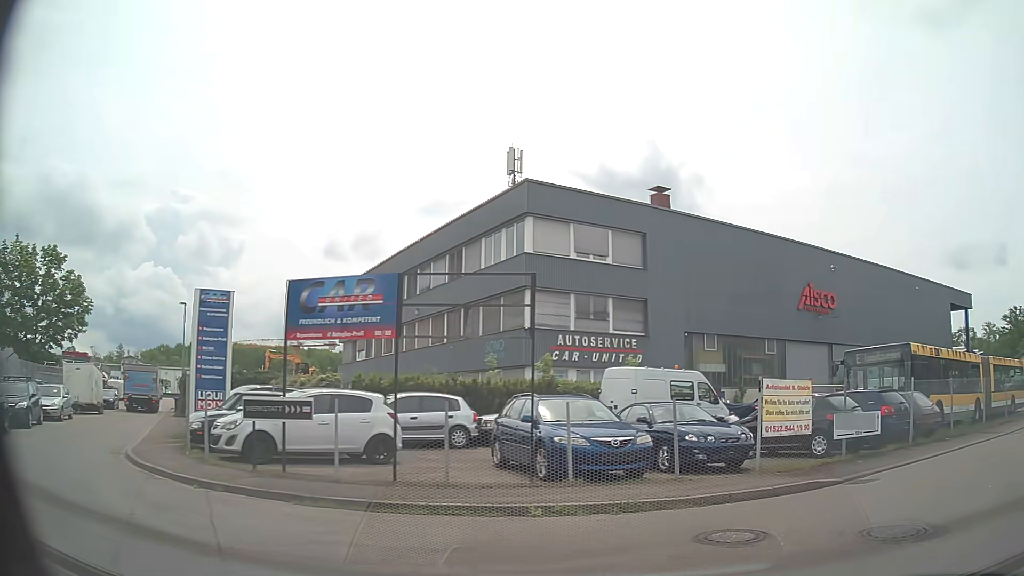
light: Day
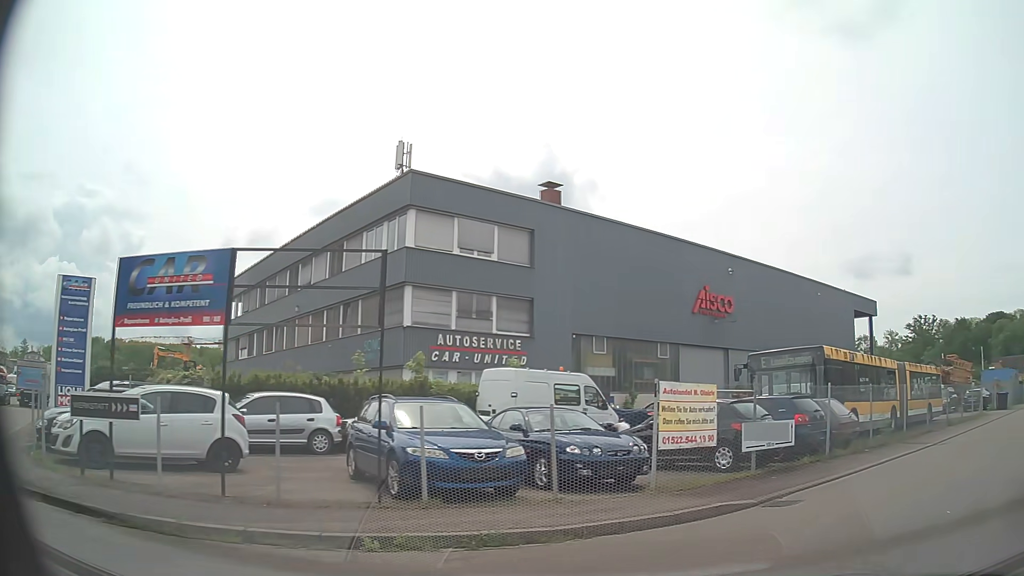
(+0.1, +1.8) m; +10°
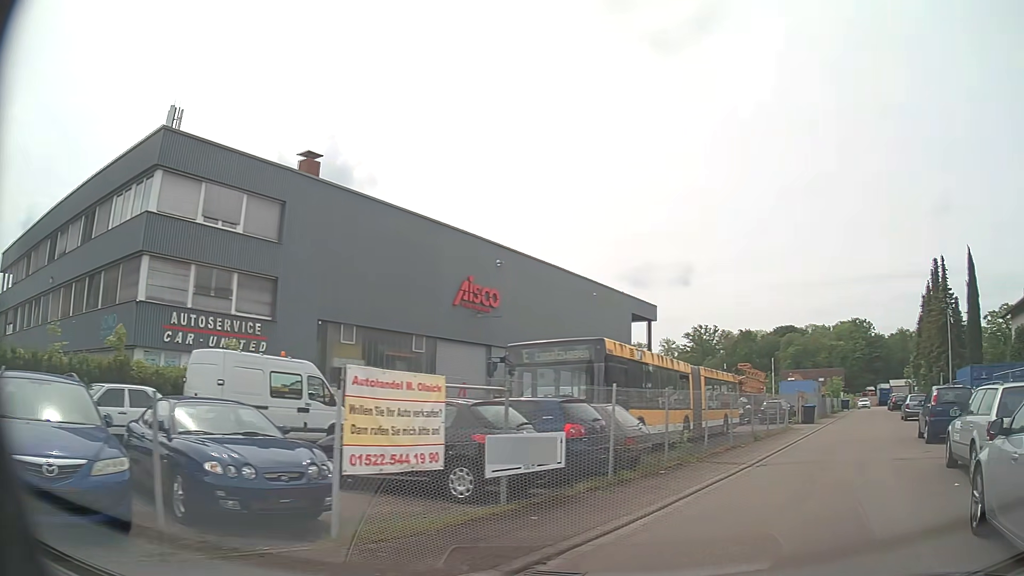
(+0.6, +4.0) m; +19°
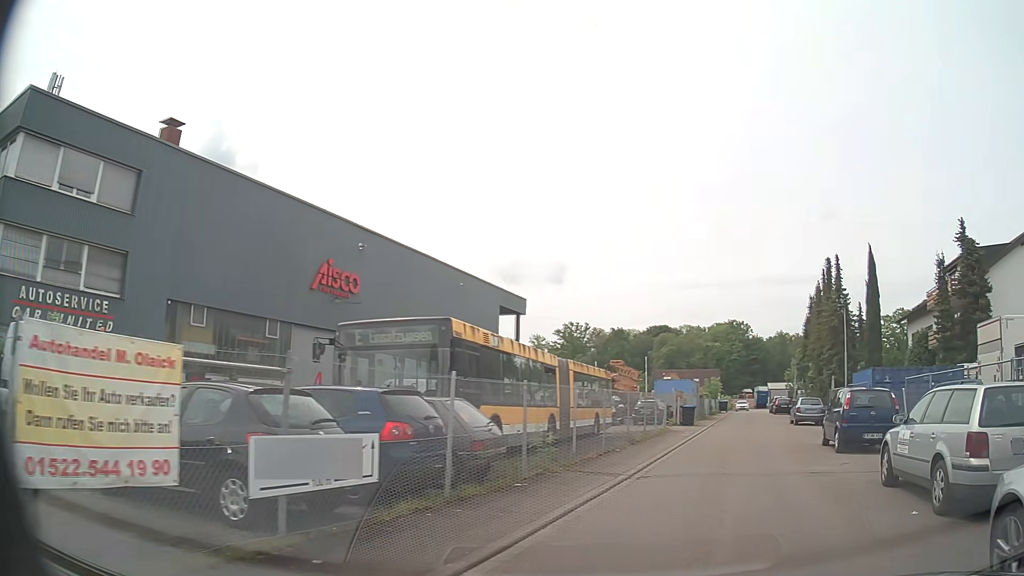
(+0.2, +2.8) m; +10°
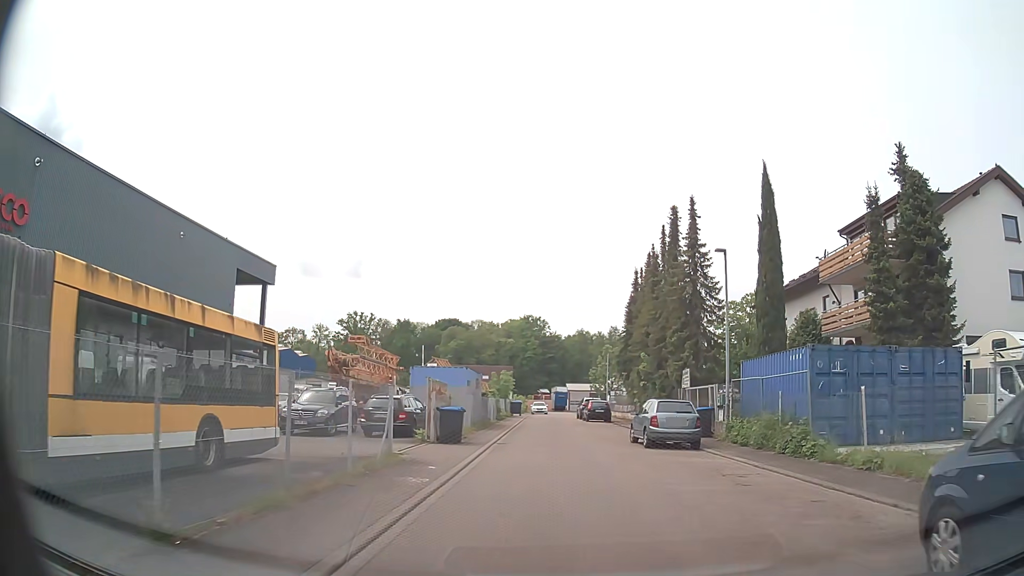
(+3.2, +15.4) m; +16°
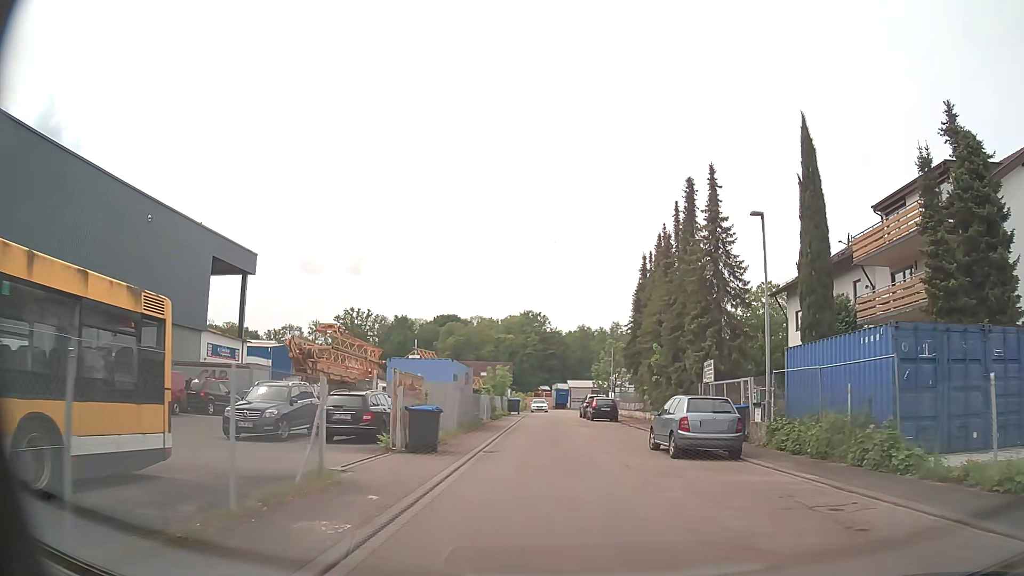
(0.0, +4.3) m; +1°
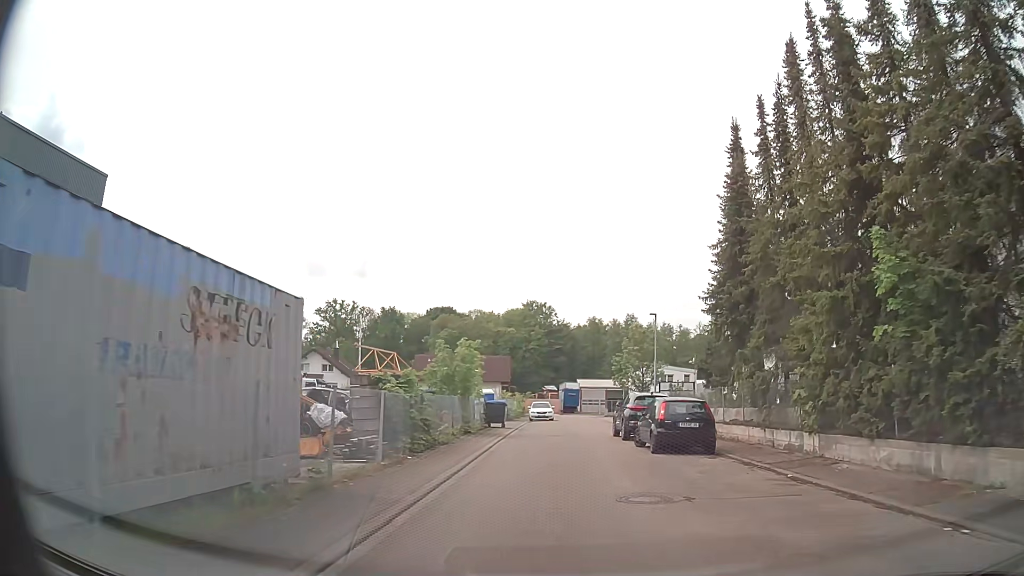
(-0.2, +23.2) m; -1°
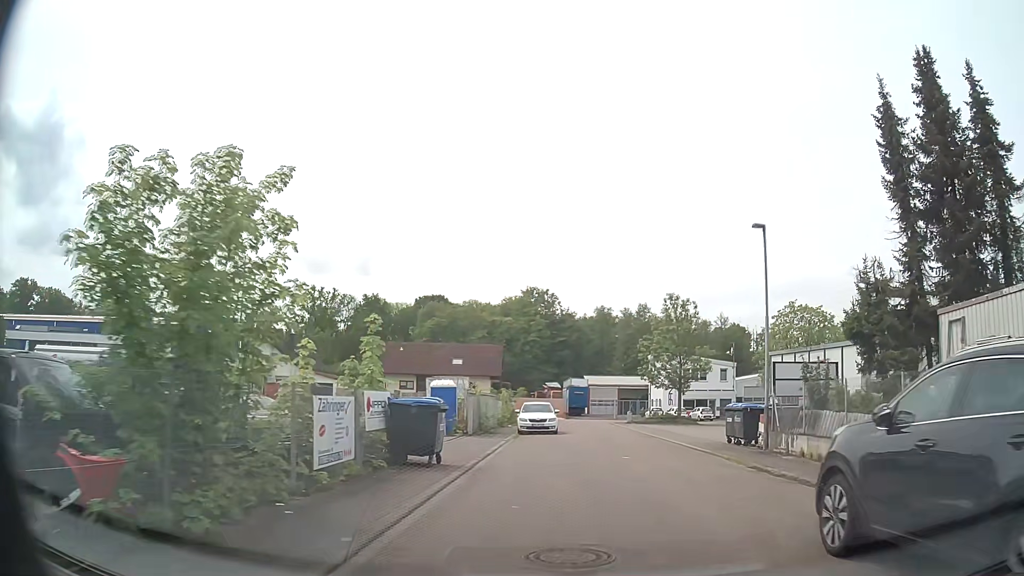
(0.0, +20.1) m; -1°
